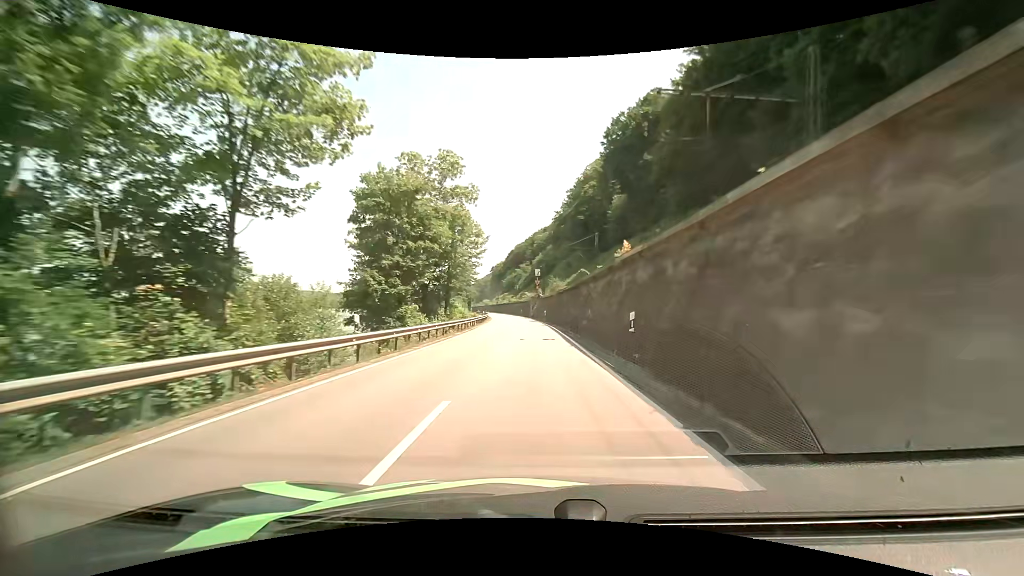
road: primary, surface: asphalt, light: Day
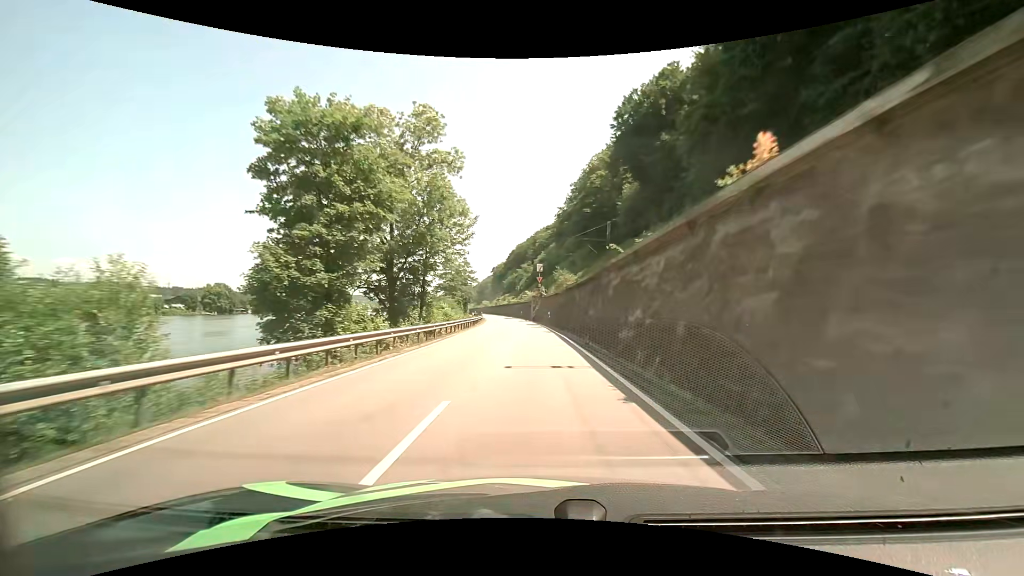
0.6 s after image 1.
(0.0, +12.1) m; -1°
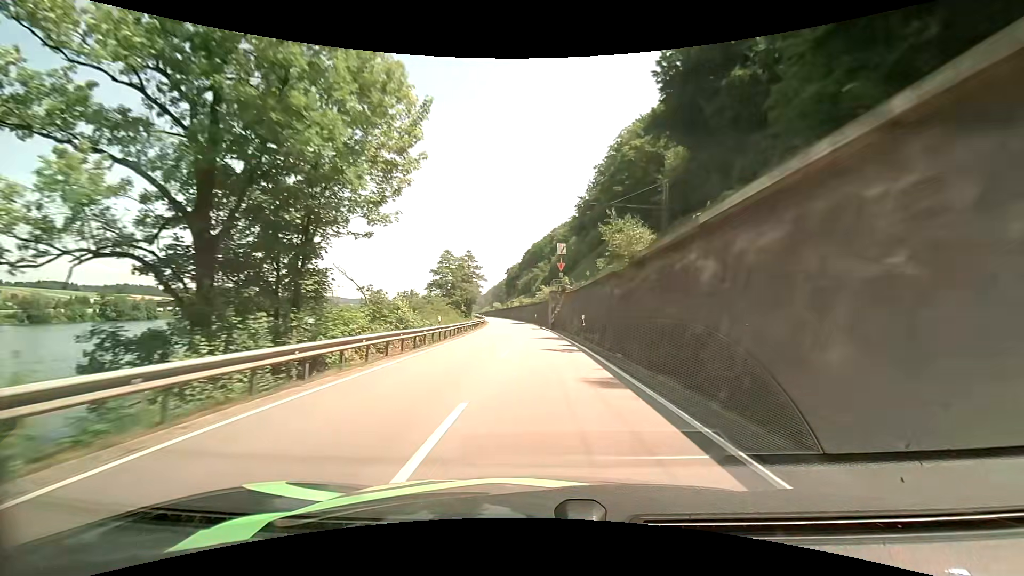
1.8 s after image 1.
(-0.1, +24.0) m; -1°
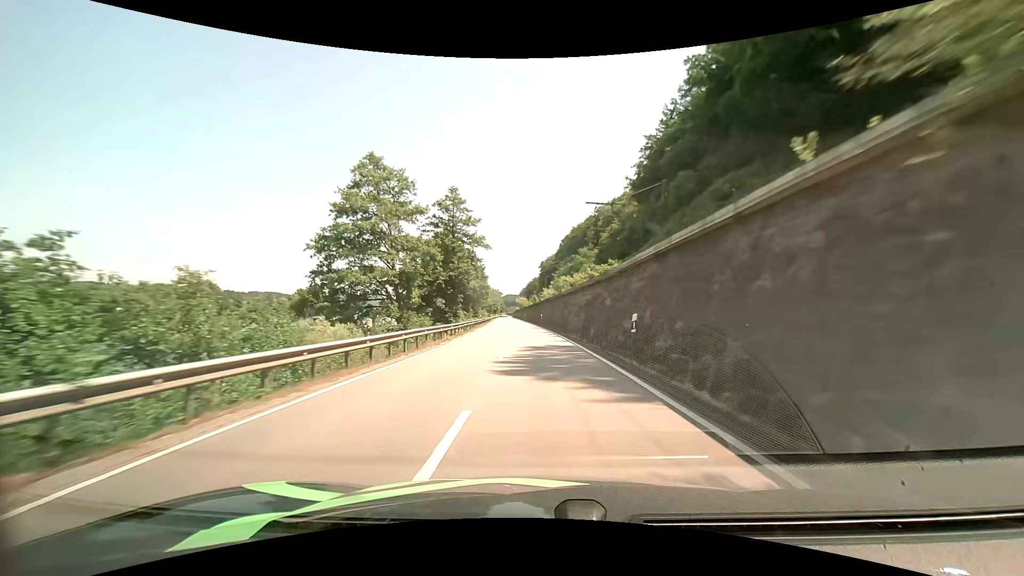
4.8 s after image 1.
(-1.9, +60.4) m; -4°
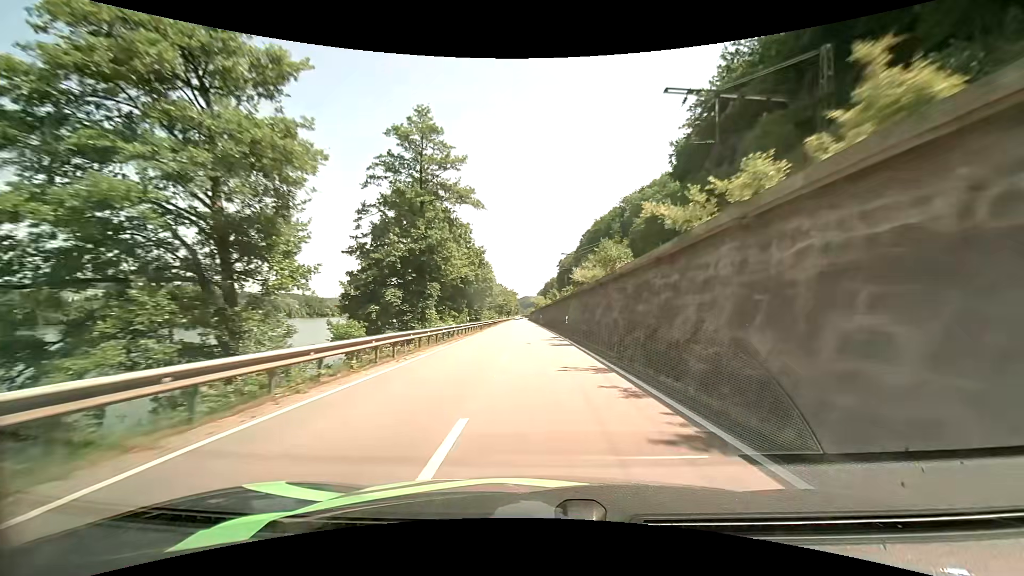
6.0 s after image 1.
(-0.4, +24.3) m; -2°
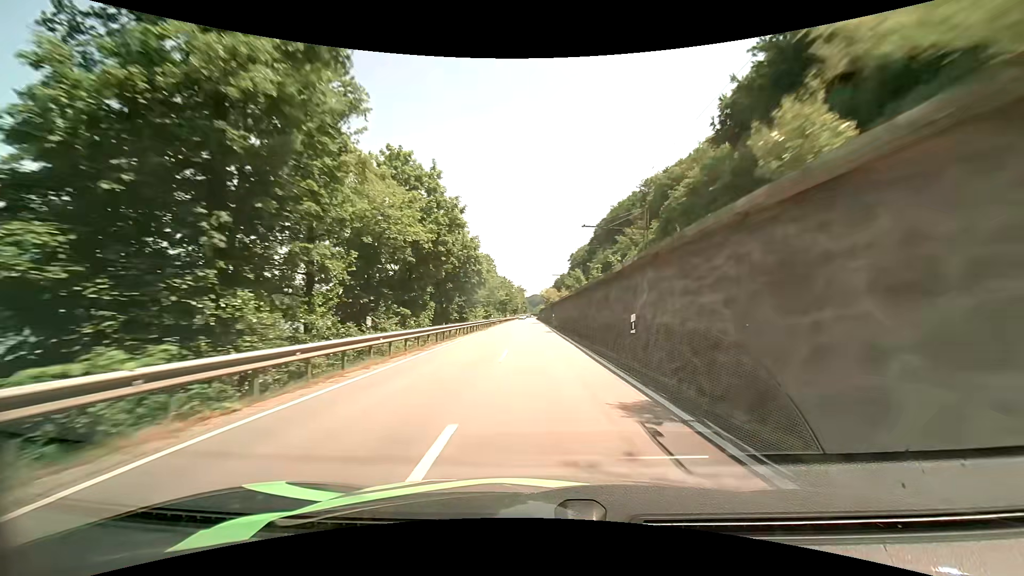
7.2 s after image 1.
(-0.3, +24.4) m; -1°
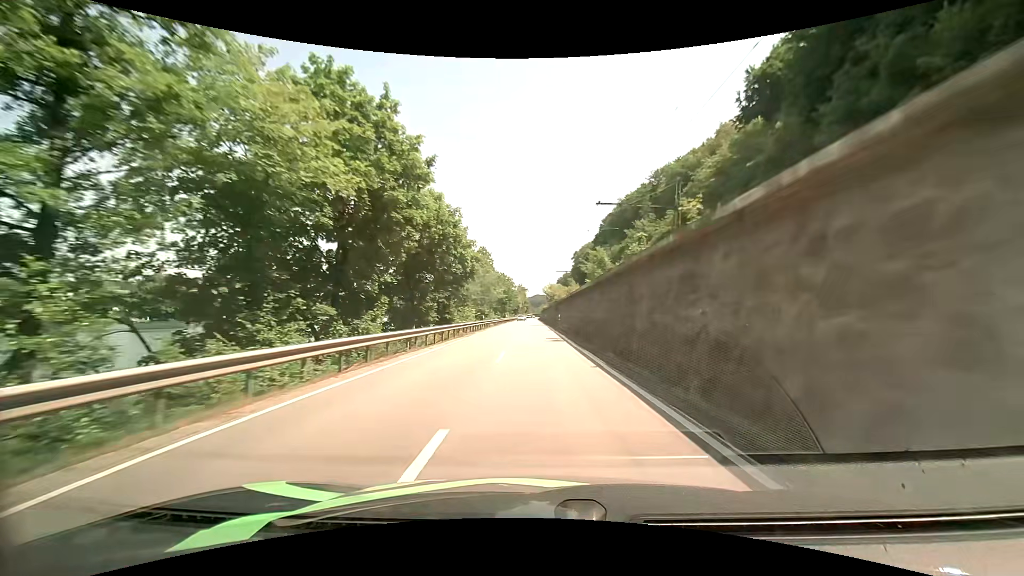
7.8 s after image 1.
(-0.1, +12.2) m; -1°
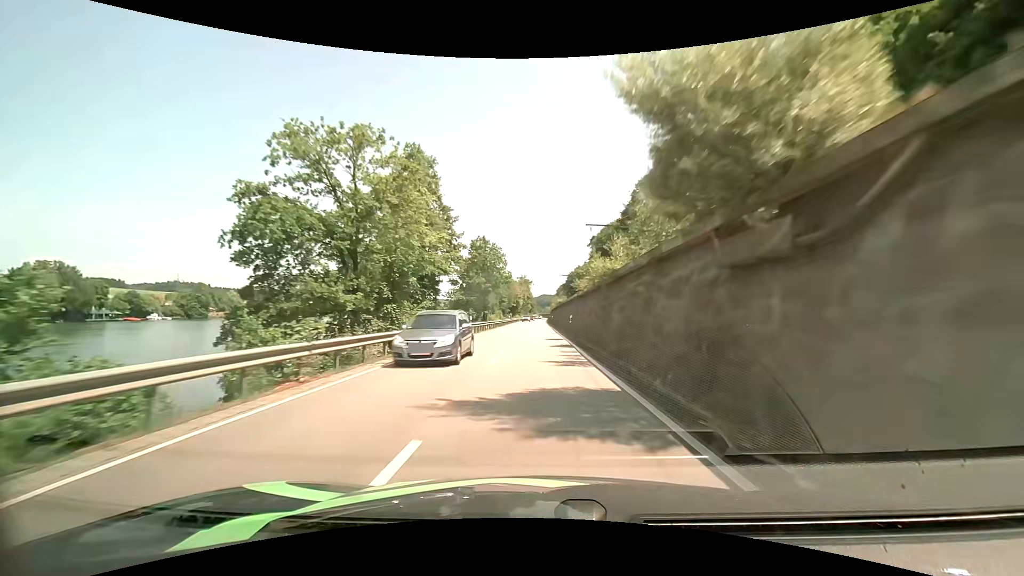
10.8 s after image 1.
(-0.3, +60.1) m; -1°
(0, +10) (0, +20) (0, +30) (0, +40) (0, +50) (0, +60) (0, +70) (+1, +80) (+1, +90) (+1, +100) m
